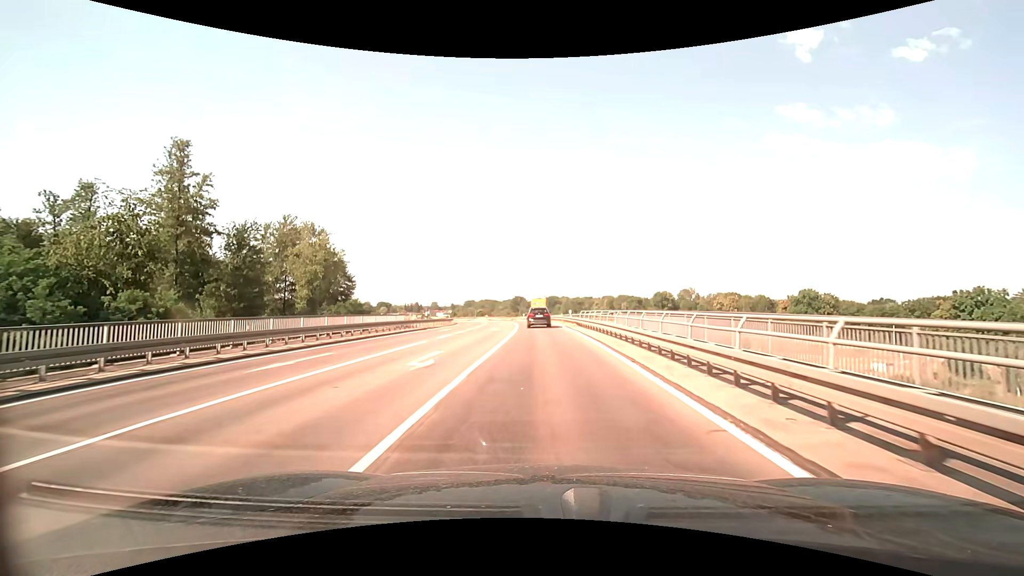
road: secondary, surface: asphalt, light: Day
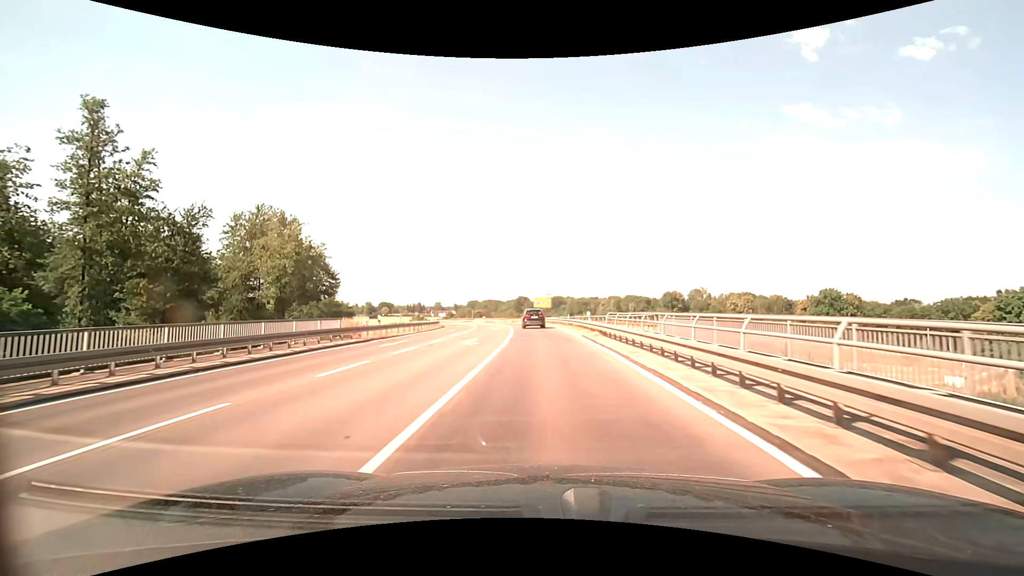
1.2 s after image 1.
(-0.1, +13.5) m; -1°
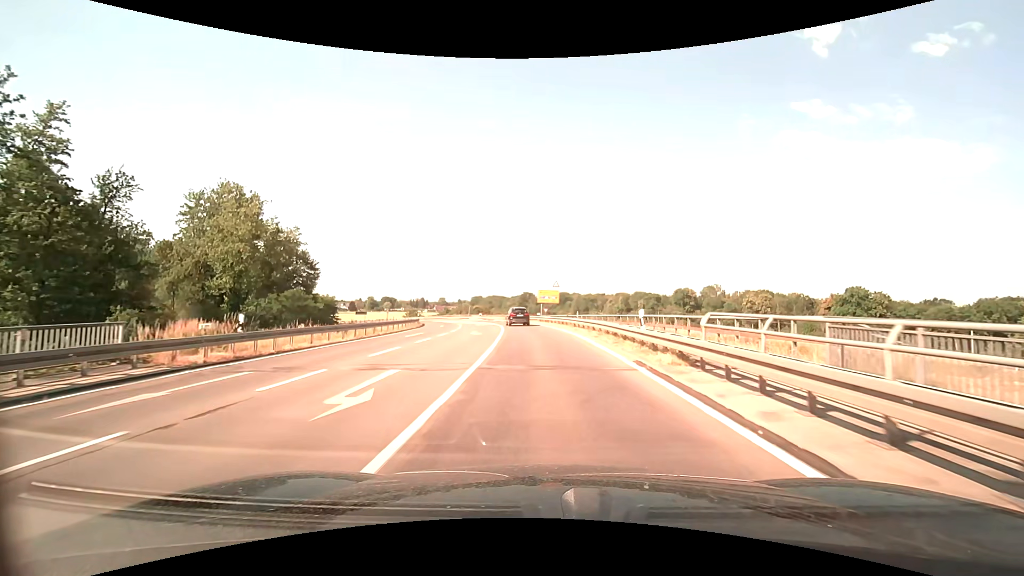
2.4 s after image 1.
(-0.1, +14.3) m; -1°
(0, +10) (0, +20) (0, +30) (-1, +40) (-3, +50) (-4, +60) (-7, +69) (-10, +79) (-14, +88) (-17, +97) m
